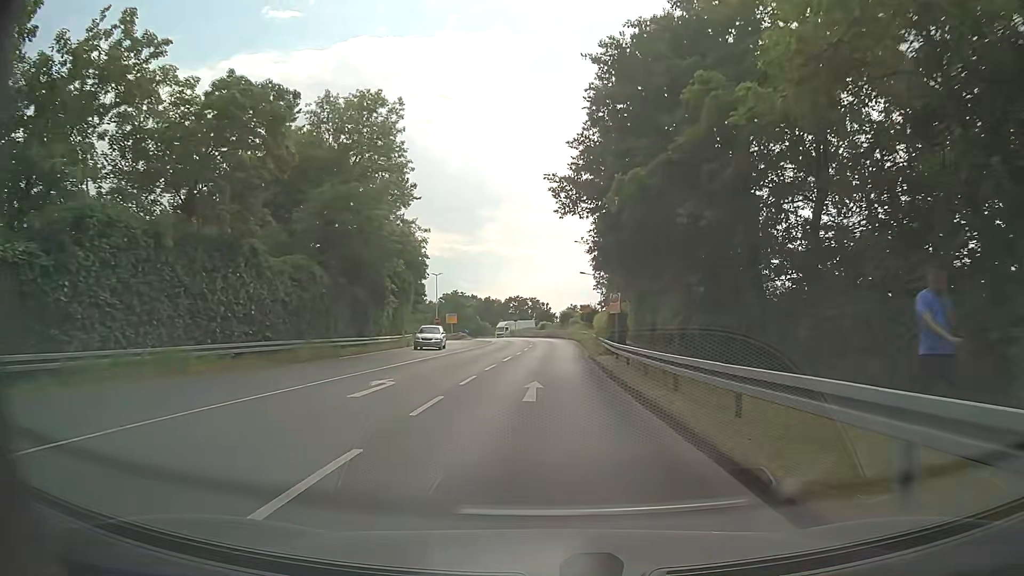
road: unclassified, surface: asphalt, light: Day
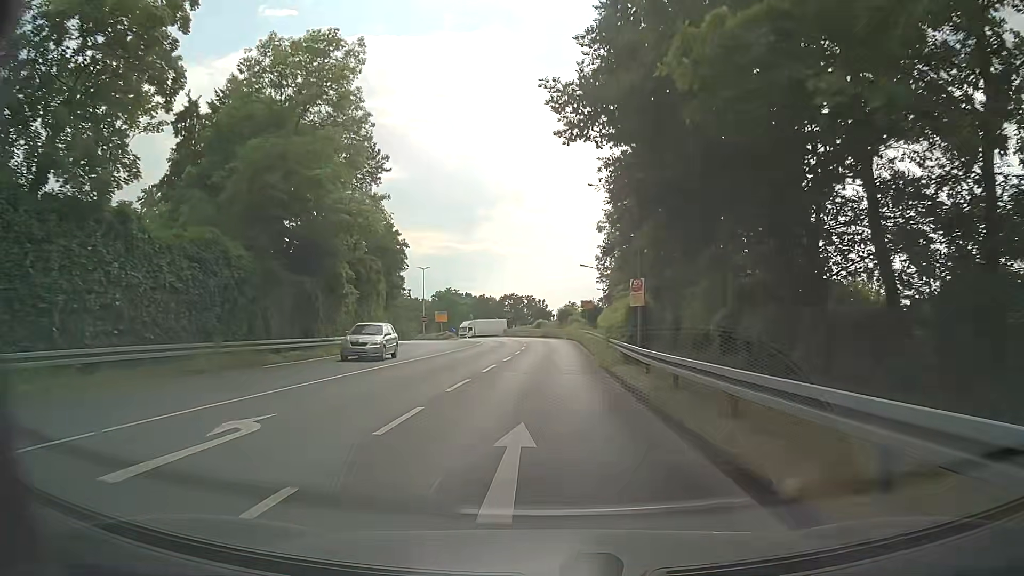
(0.0, +7.9) m; 0°
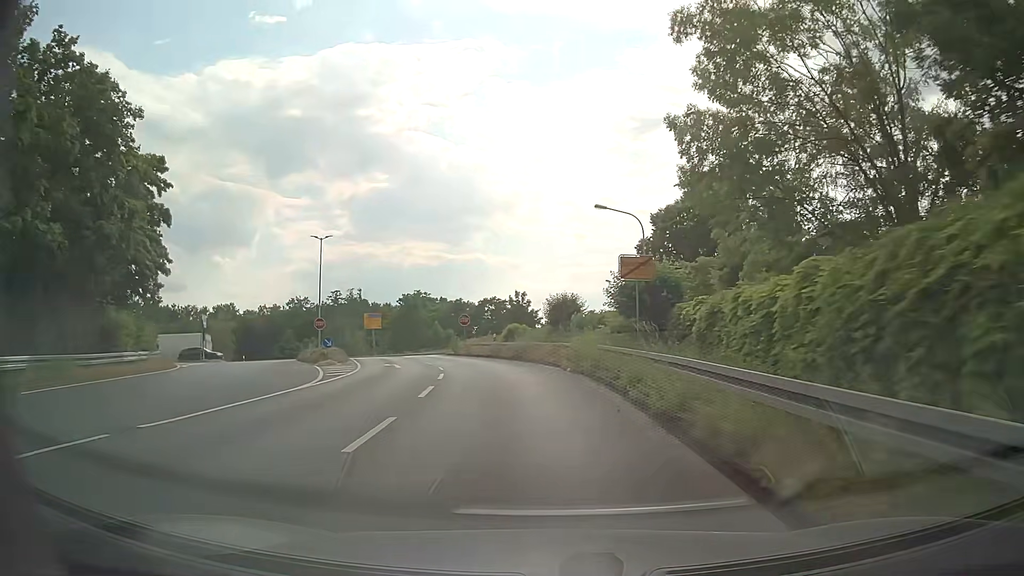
(+0.5, +37.9) m; +1°
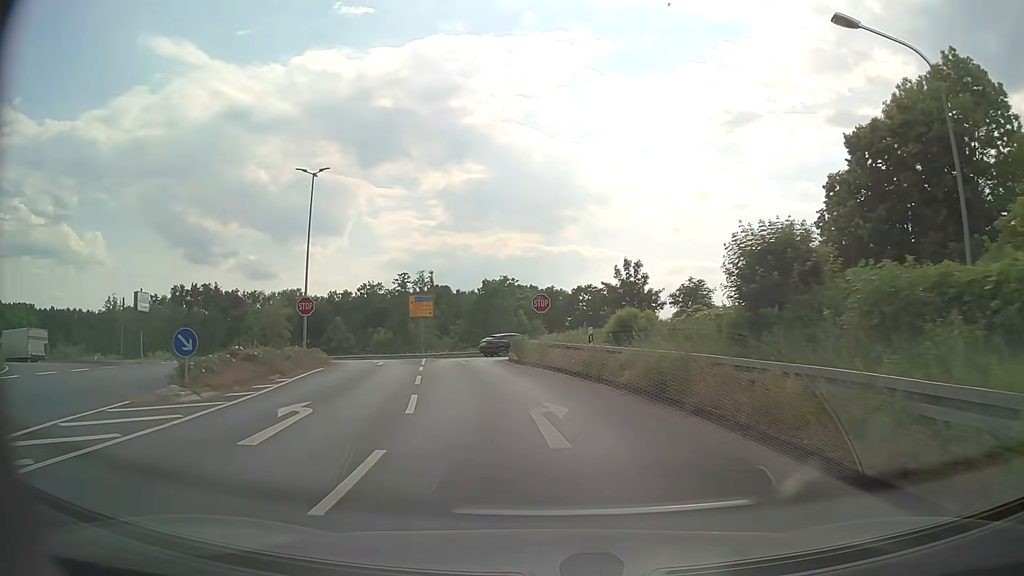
(-1.5, +20.8) m; -8°
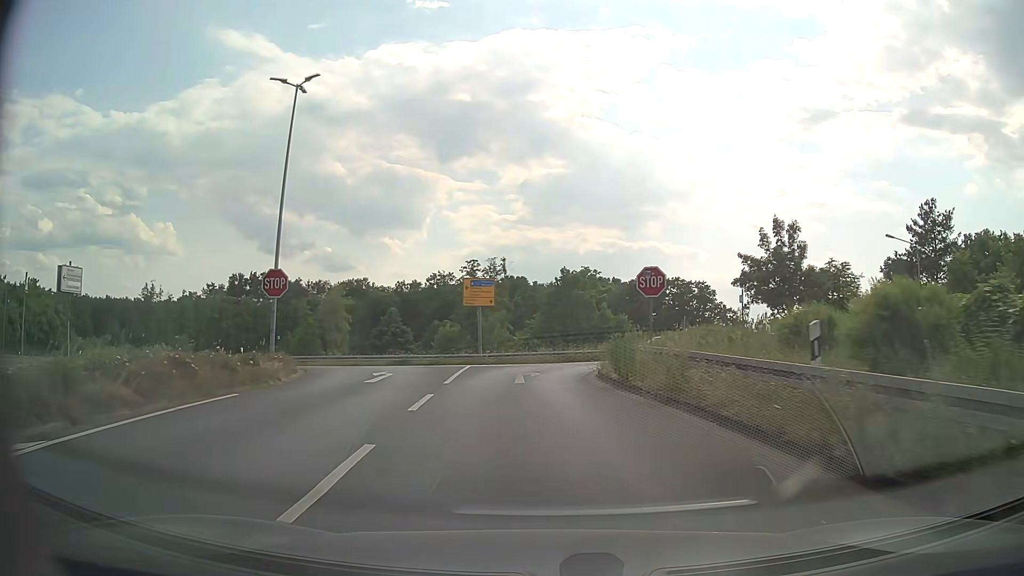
(-0.8, +12.5) m; -6°
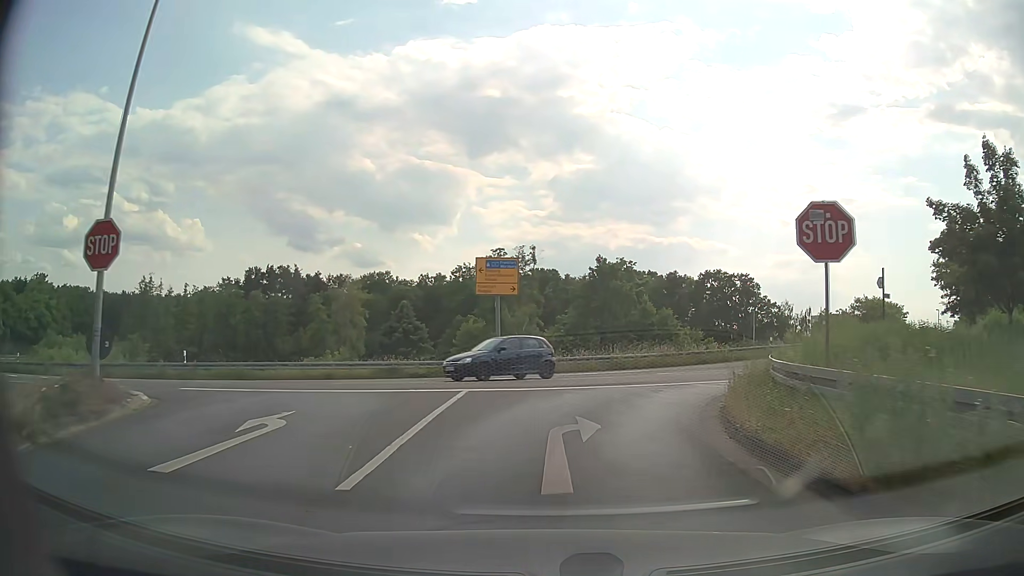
(-0.5, +10.5) m; -3°
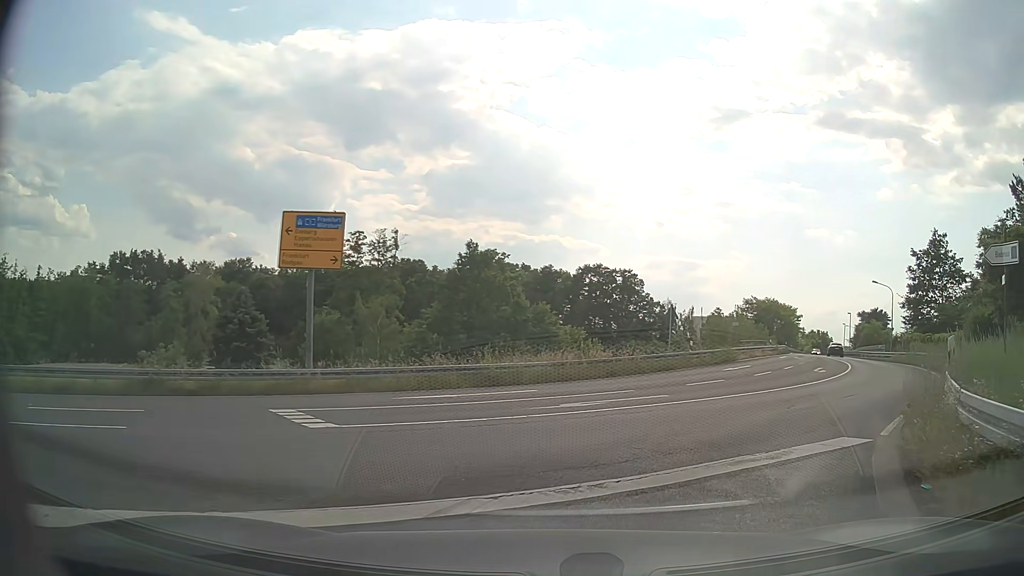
(+0.7, +10.6) m; +11°
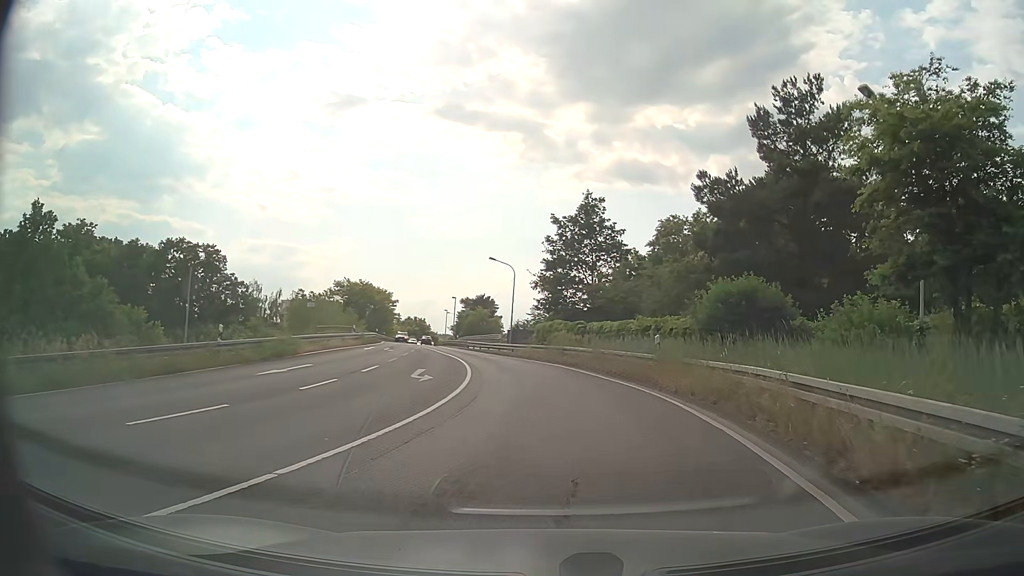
(+4.2, +12.5) m; +35°
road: primary
(0, +10) (0, +20) (-2, +30) (-4, +40) (-6, +49) (-8, +59) (-11, +69) (-13, +79) (-15, +88) (-17, +98) m
